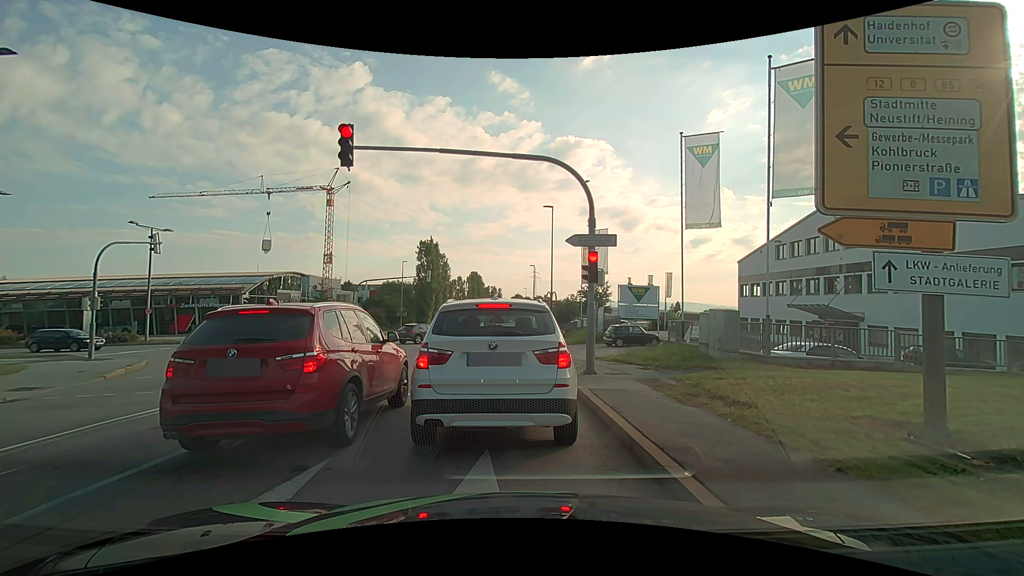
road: secondary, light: Day
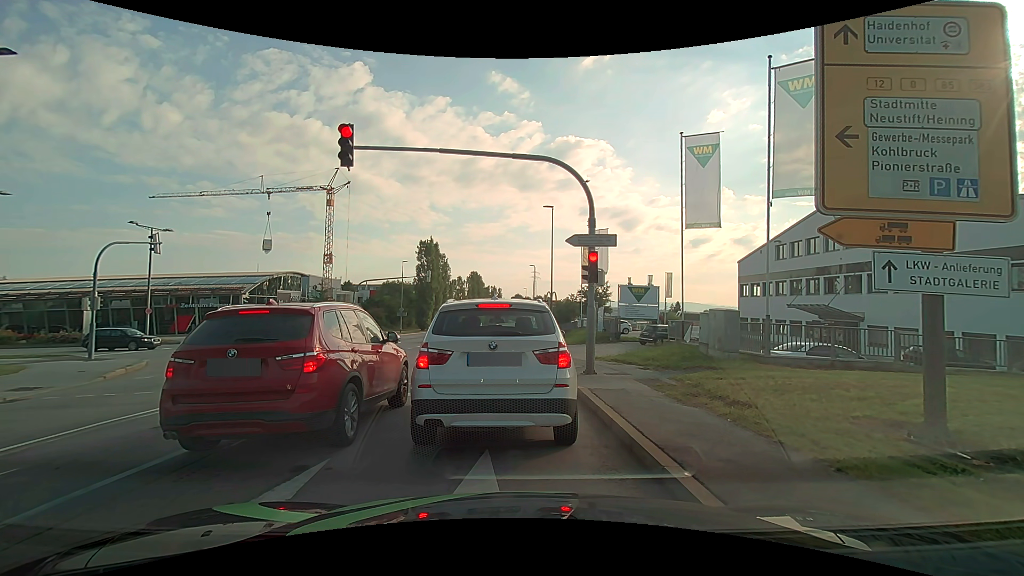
(0.0, 0.0) m; 0°
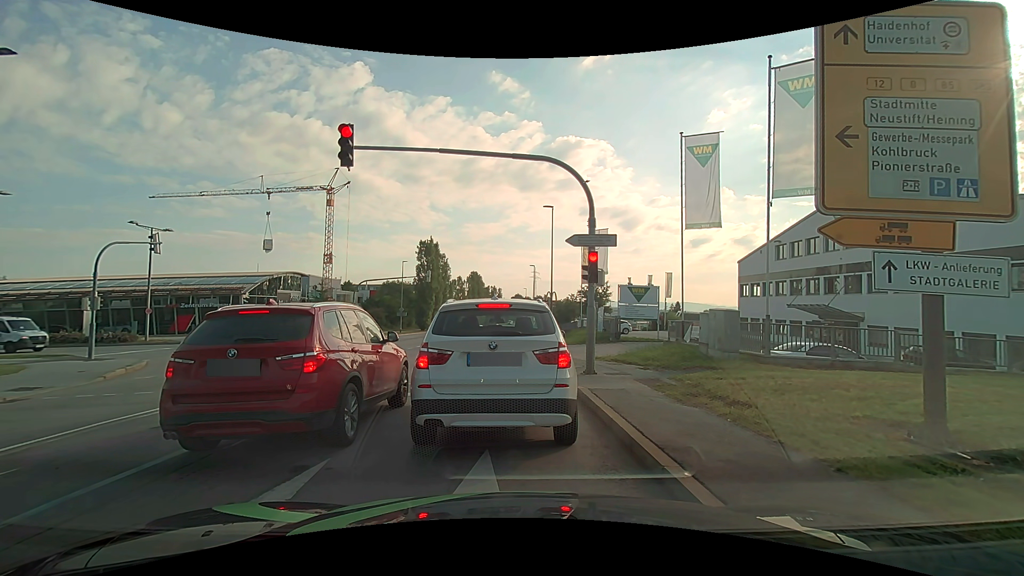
(0.0, 0.0) m; 0°
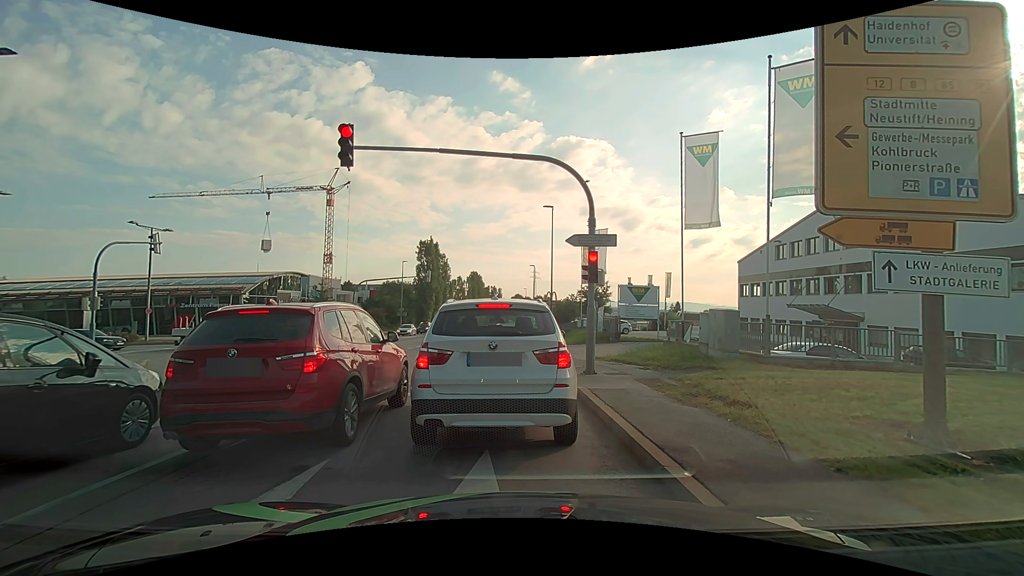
(0.0, 0.0) m; 0°
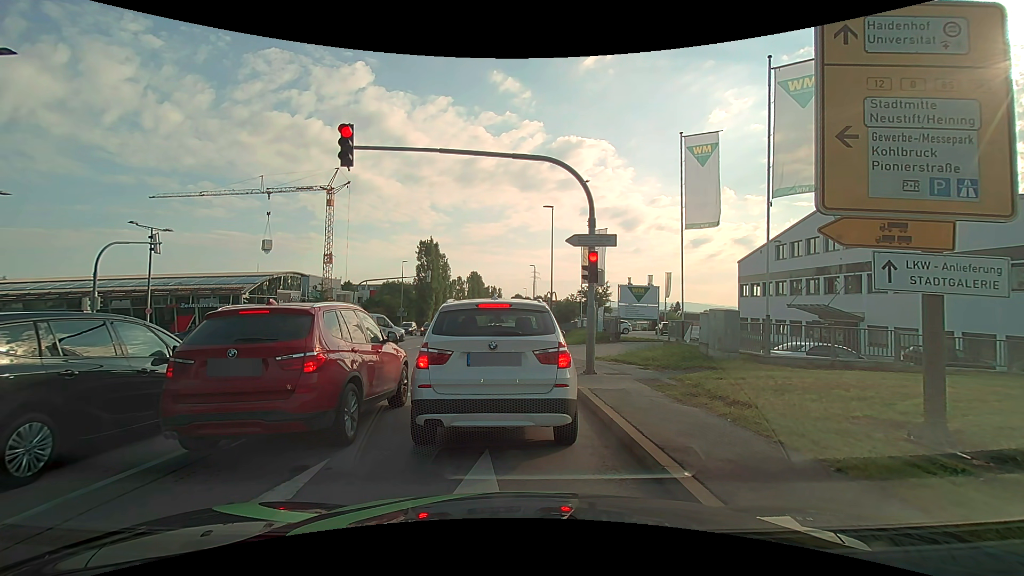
(0.0, 0.0) m; 0°
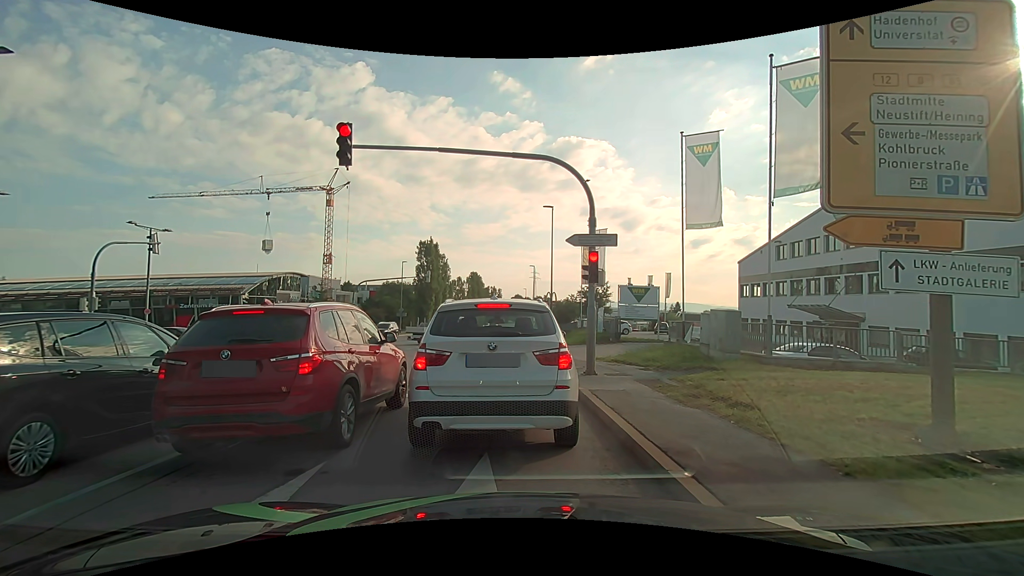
(0.0, +0.1) m; 0°
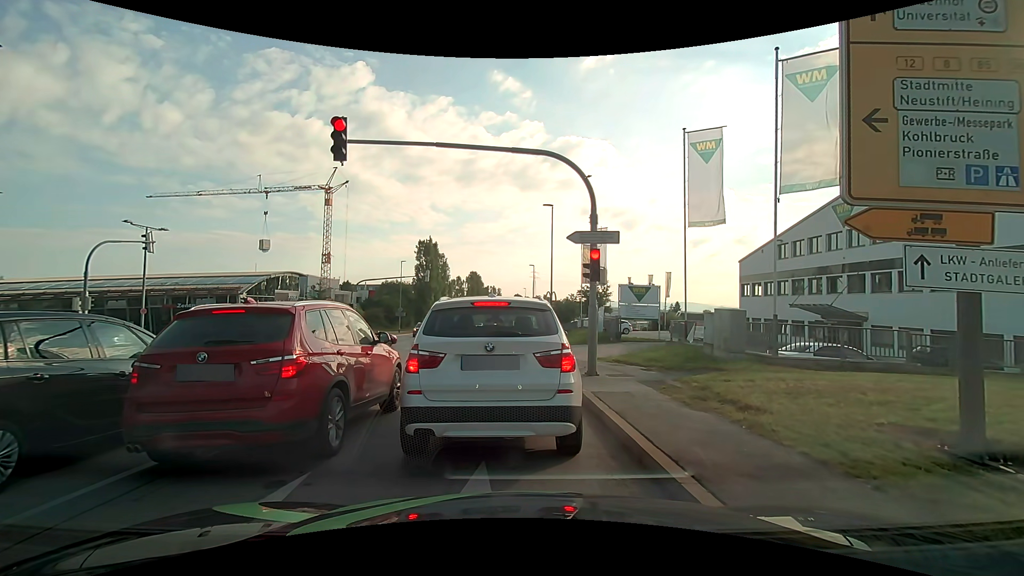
(0.0, +0.3) m; 0°
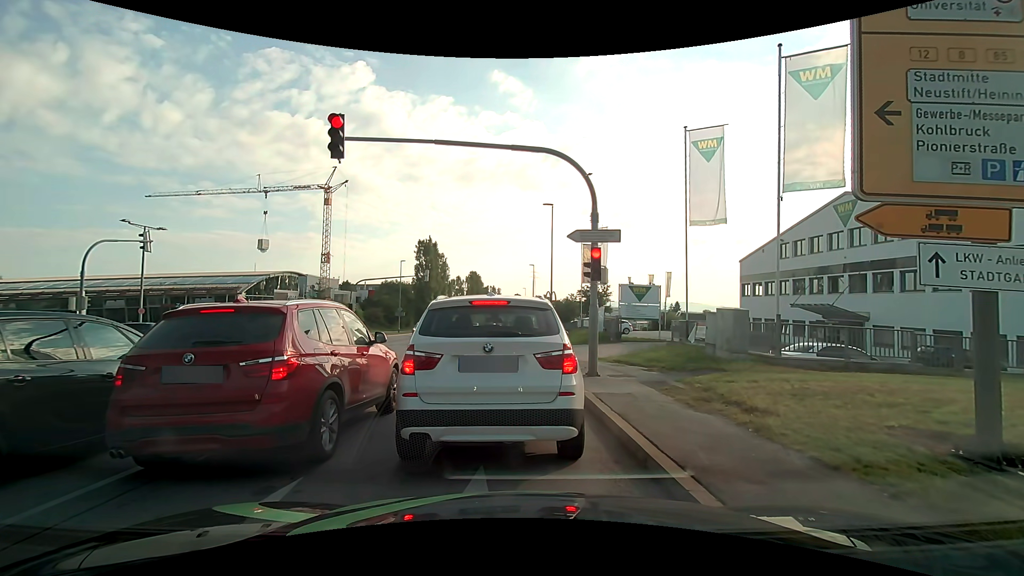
(0.0, +0.2) m; 0°
(0, +10) (-1, +20) (-1, +30) (-1, +40) (-2, +50) (-2, +60) (-3, +70) (-3, +80) (-3, +90) (-4, +100) m
